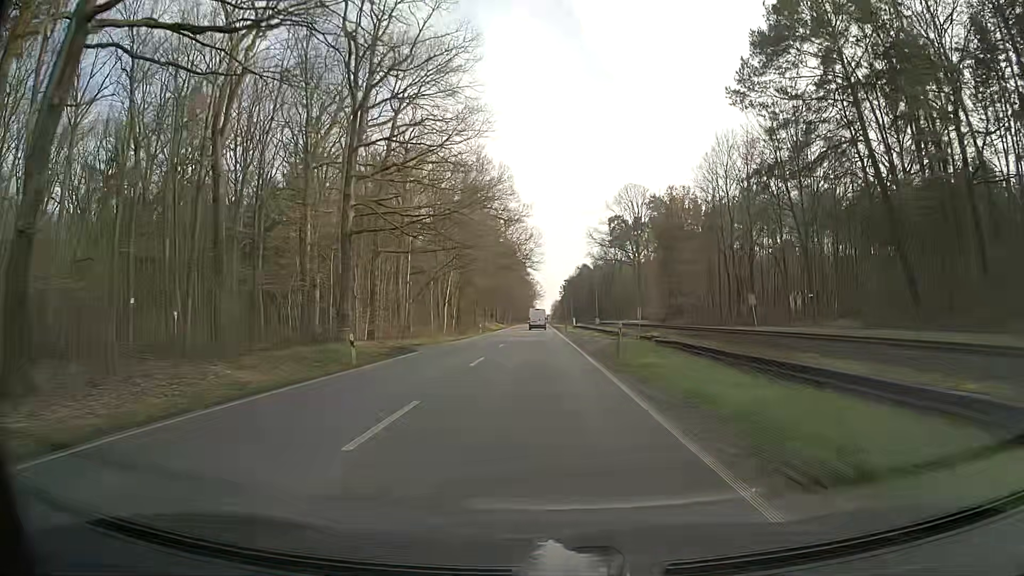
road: primary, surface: asphalt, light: Day
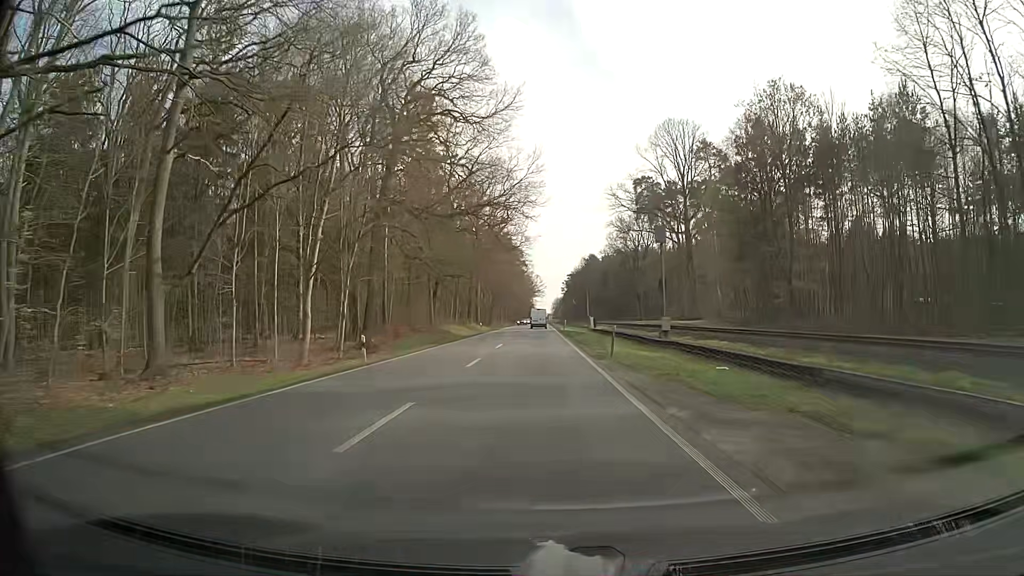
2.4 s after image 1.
(-0.1, +48.5) m; -1°
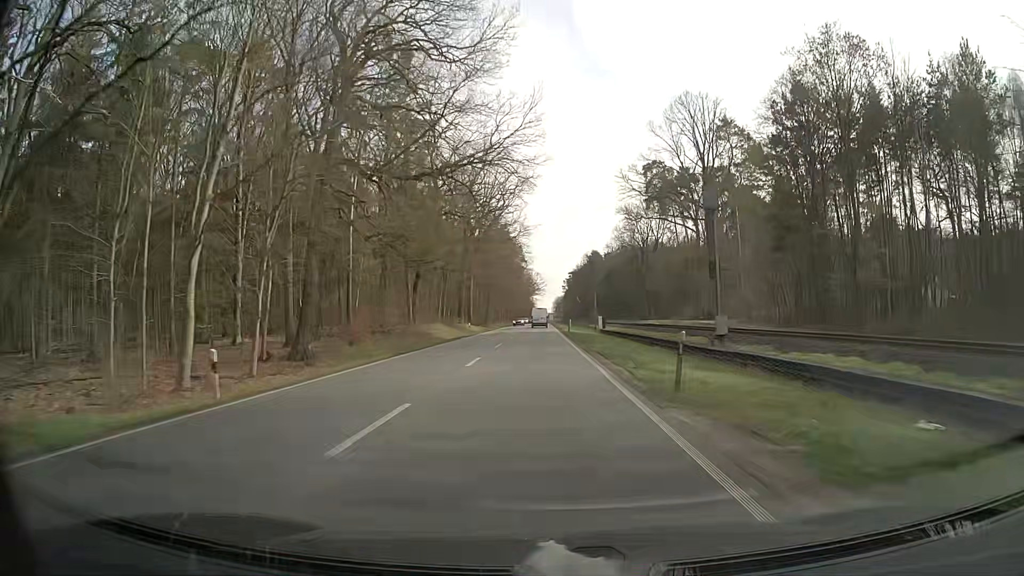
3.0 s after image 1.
(+0.2, +12.3) m; +1°
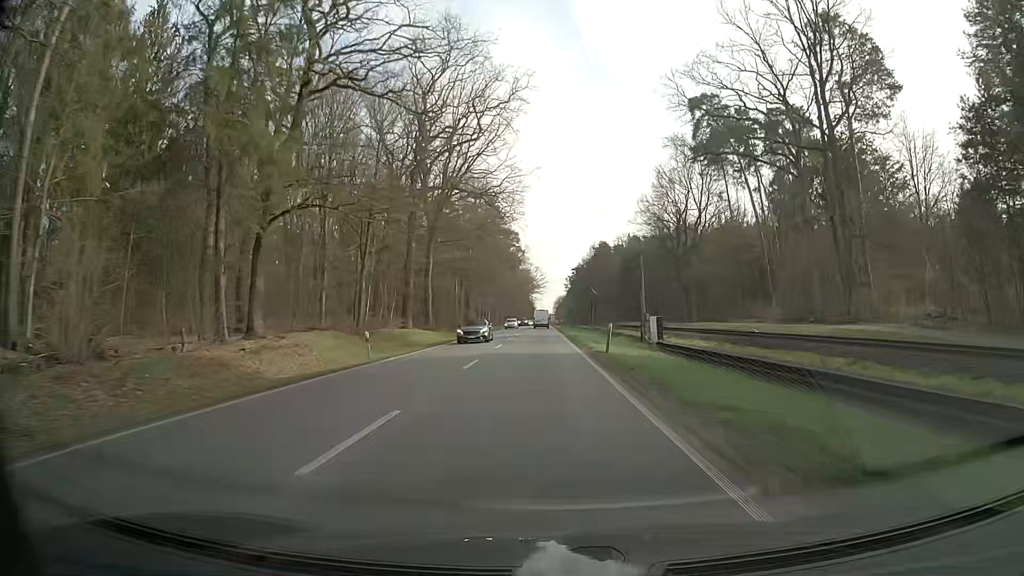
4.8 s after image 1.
(+0.1, +37.2) m; 0°
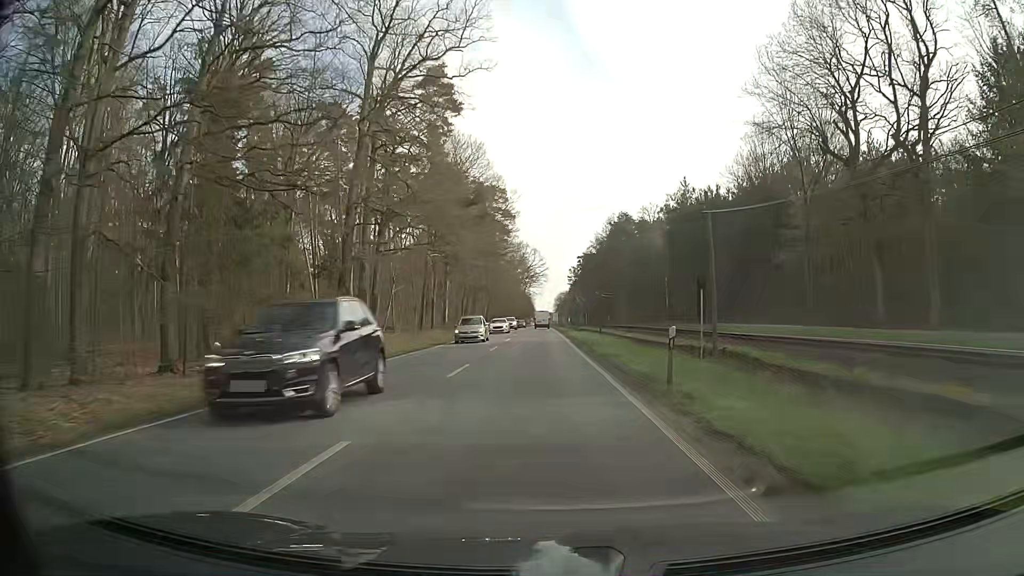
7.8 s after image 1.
(+0.2, +63.1) m; 0°
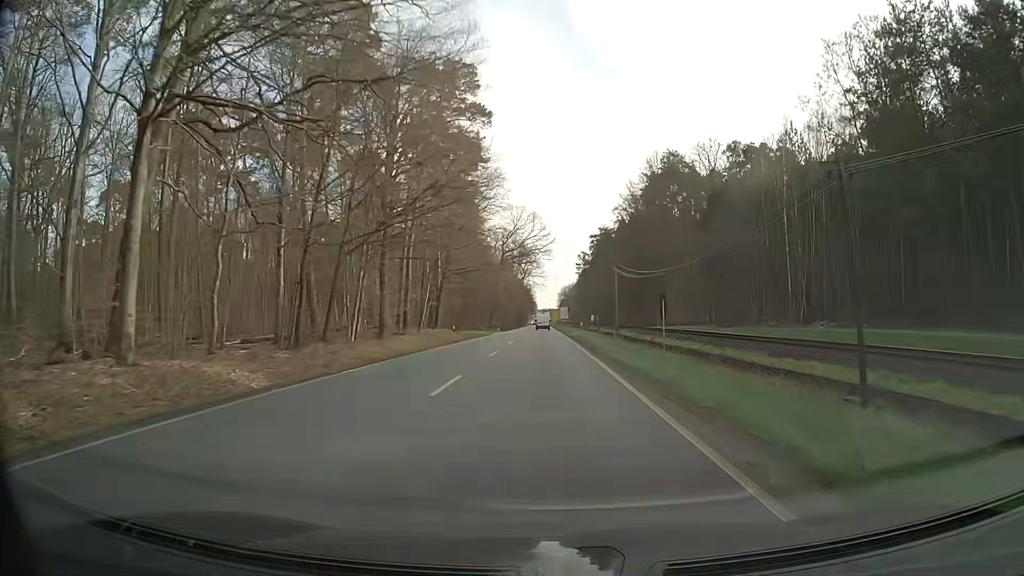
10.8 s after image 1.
(+0.3, +64.2) m; 0°
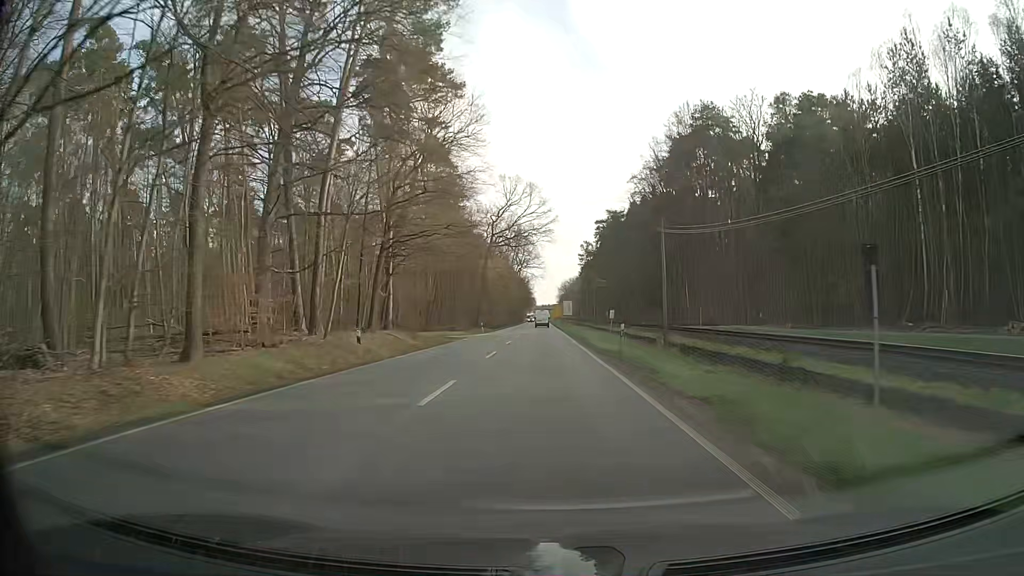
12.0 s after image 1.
(-0.1, +25.5) m; 0°
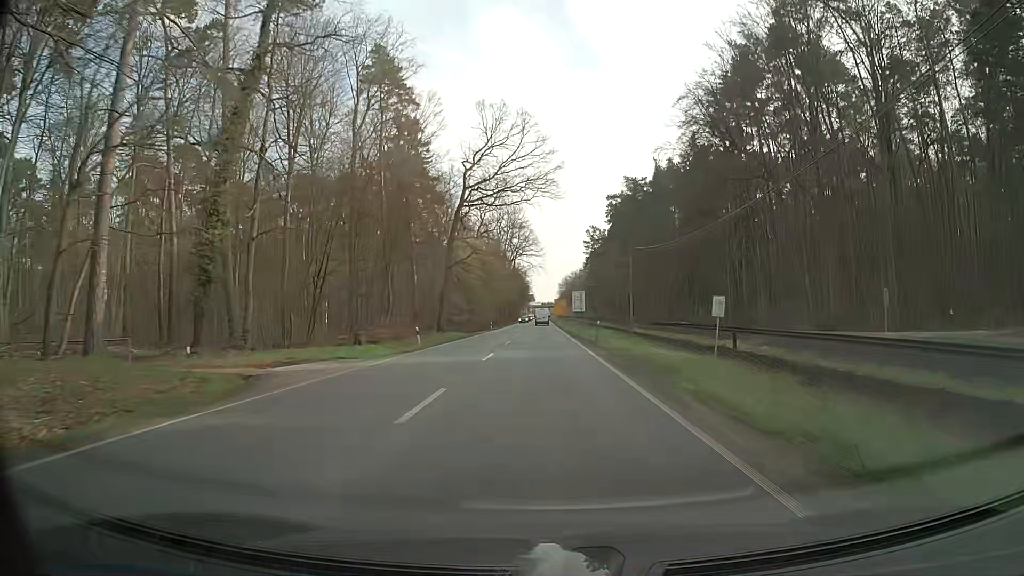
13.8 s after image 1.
(+0.1, +37.9) m; +1°
(0, +10) (0, +20) (0, +30) (0, +40) (0, +50) (0, +60) (0, +70) (0, +80) (-1, +90) (-1, +100) m
